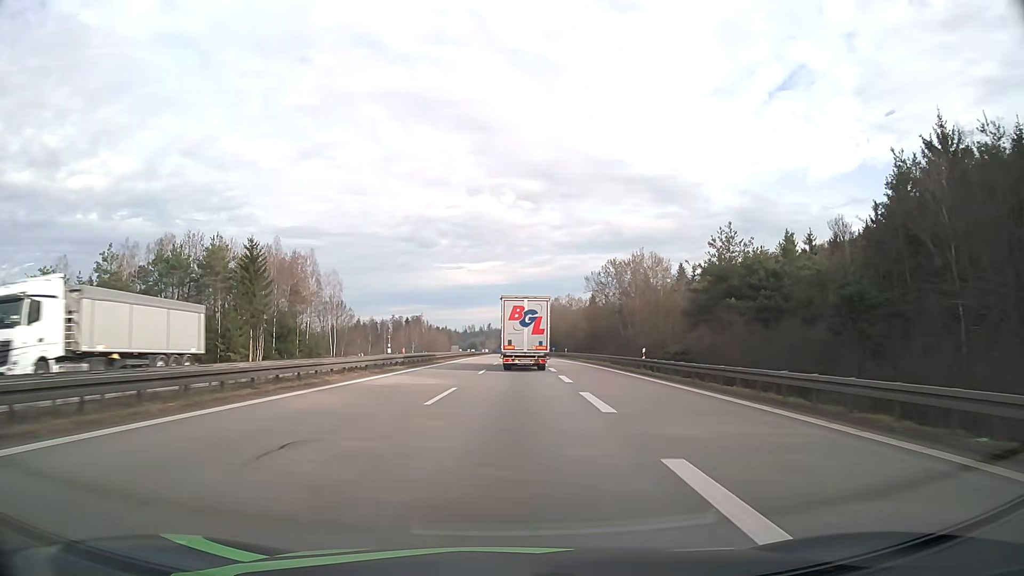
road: motorway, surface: asphalt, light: Day
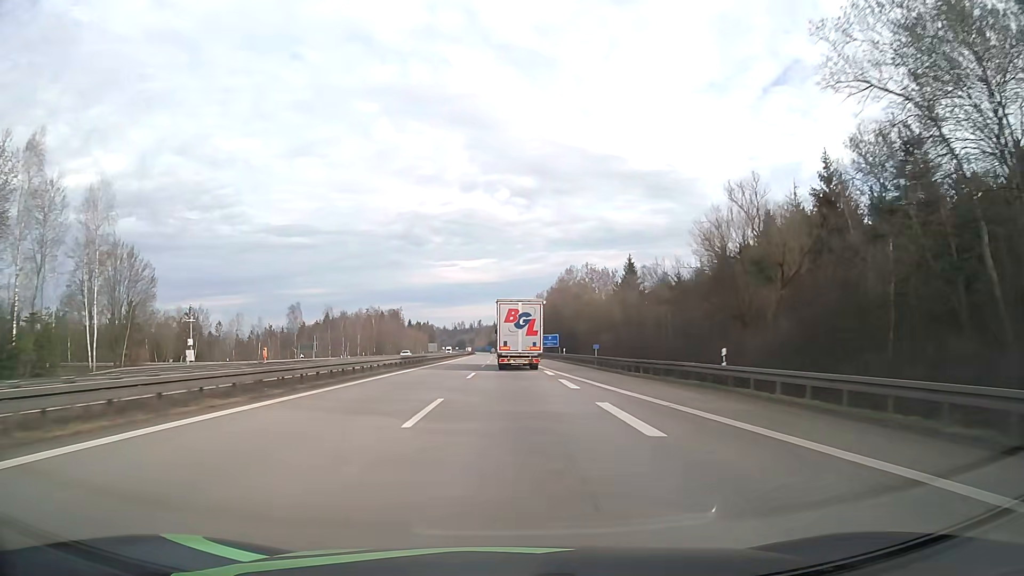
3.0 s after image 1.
(+1.2, +76.3) m; +1°
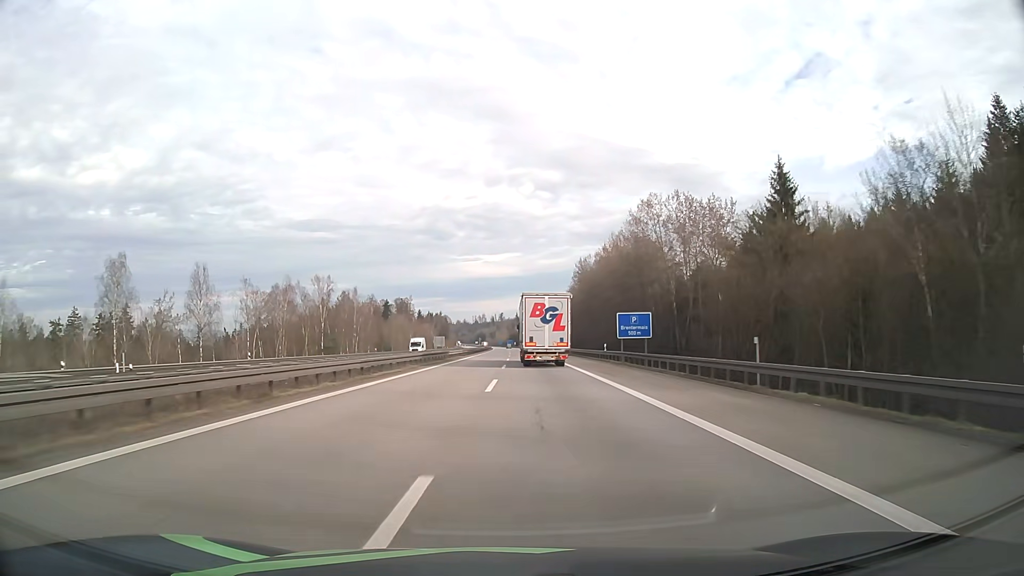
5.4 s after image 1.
(-0.9, +64.7) m; -2°
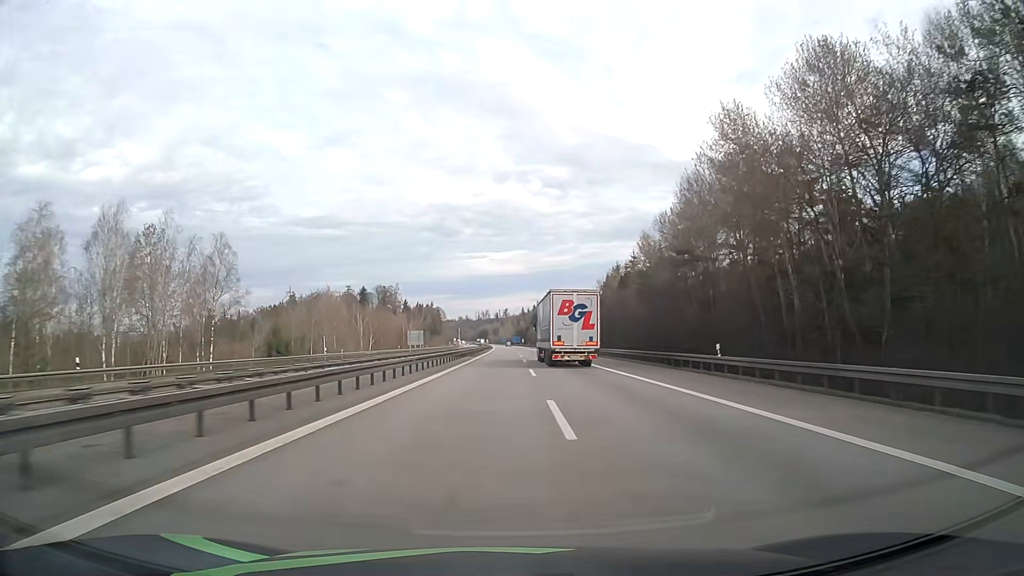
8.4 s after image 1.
(-0.5, +81.4) m; 0°
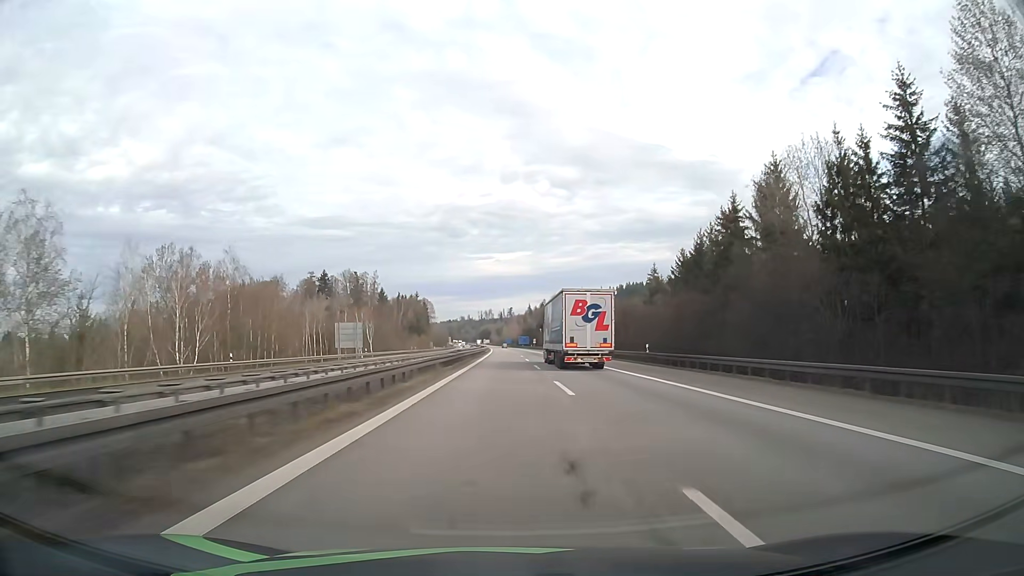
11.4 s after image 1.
(-0.1, +81.8) m; 0°
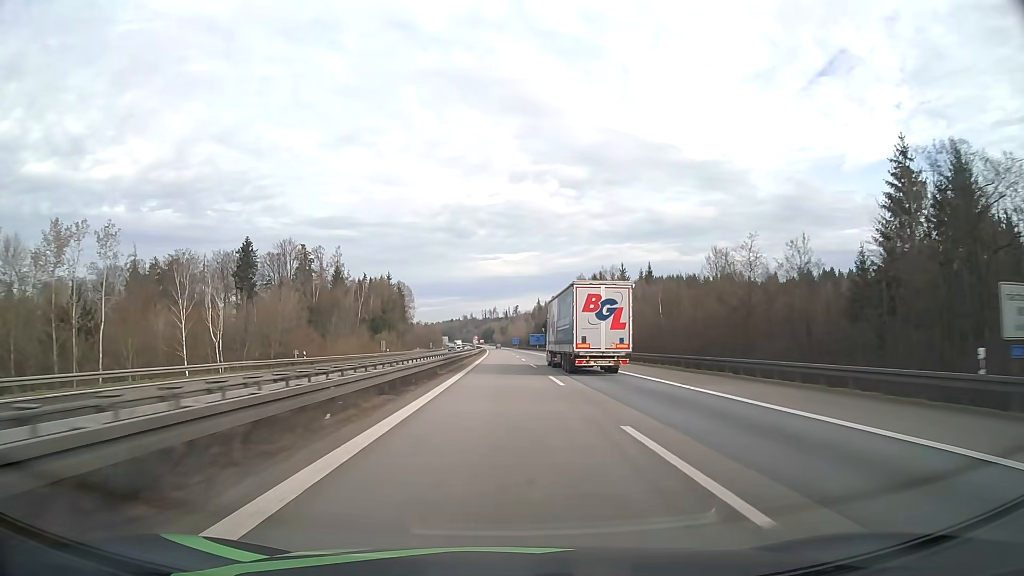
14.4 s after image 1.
(-0.4, +85.2) m; 0°
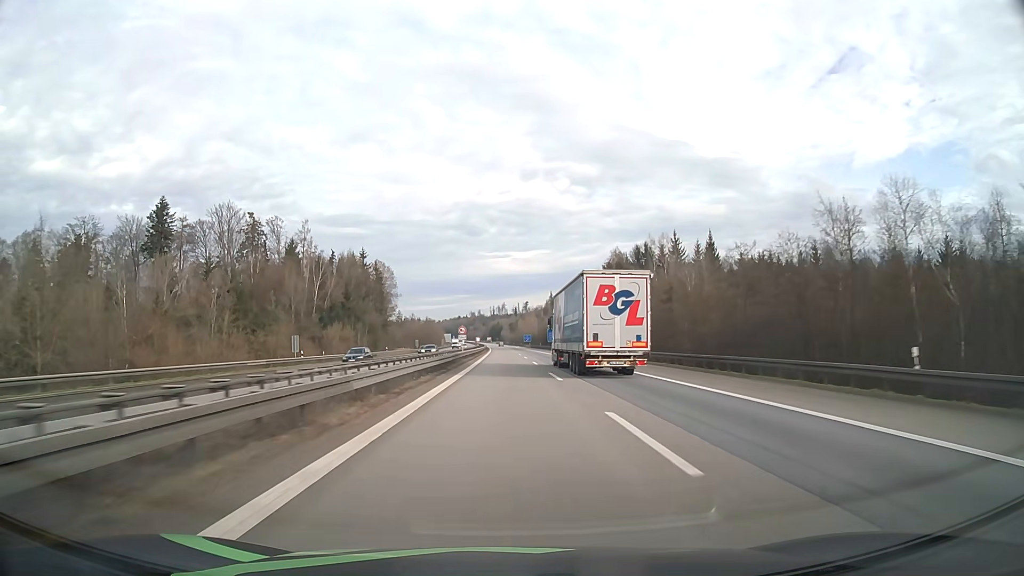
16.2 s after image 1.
(-0.3, +52.3) m; -1°
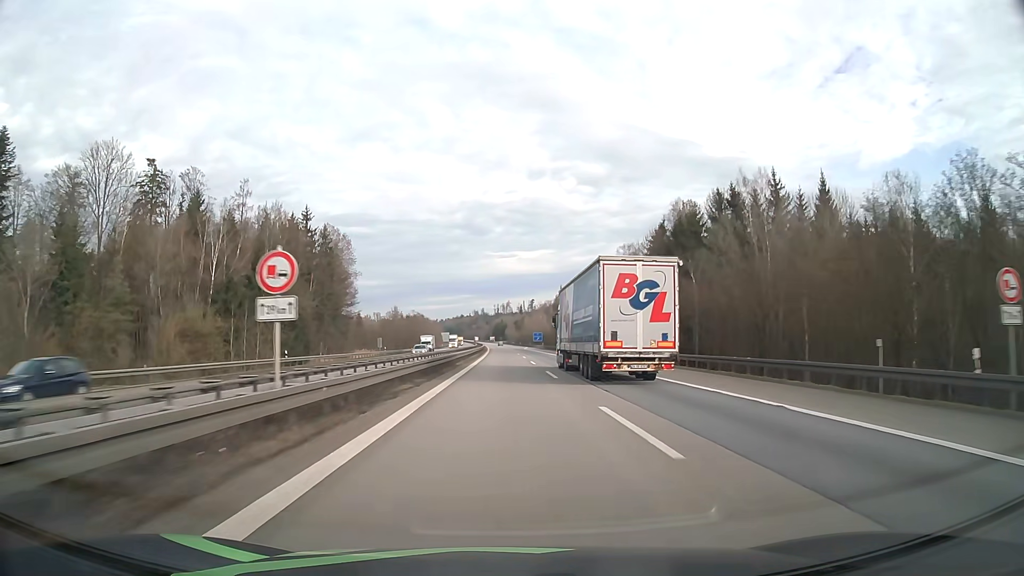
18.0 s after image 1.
(-0.2, +52.9) m; 0°
(0, +10) (0, +20) (0, +30) (0, +40) (0, +50) (0, +60) (0, +70) (-1, +80) (-1, +90) (-1, +100) m
